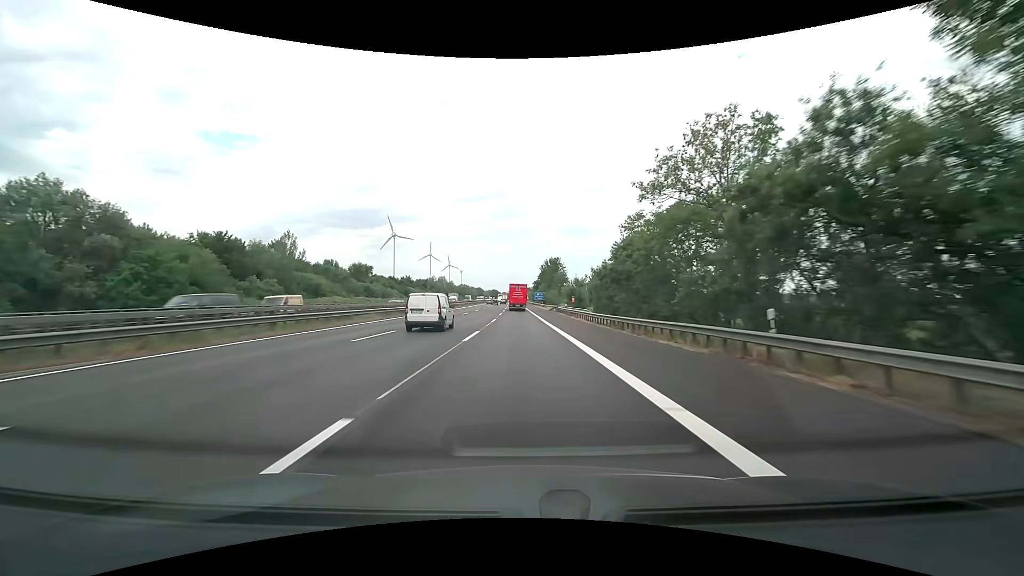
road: motorway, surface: asphalt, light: Day
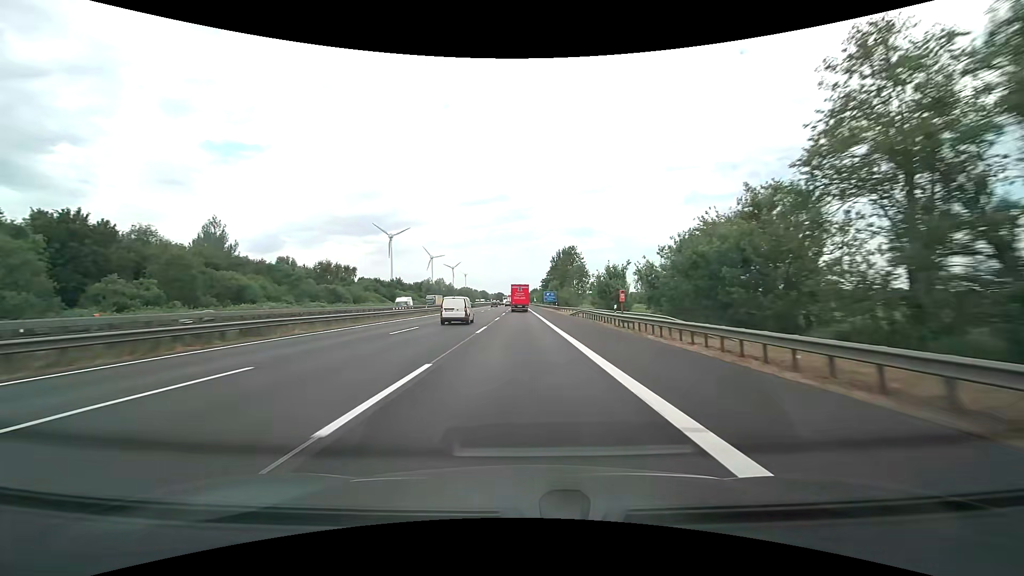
(-0.2, +30.7) m; -1°
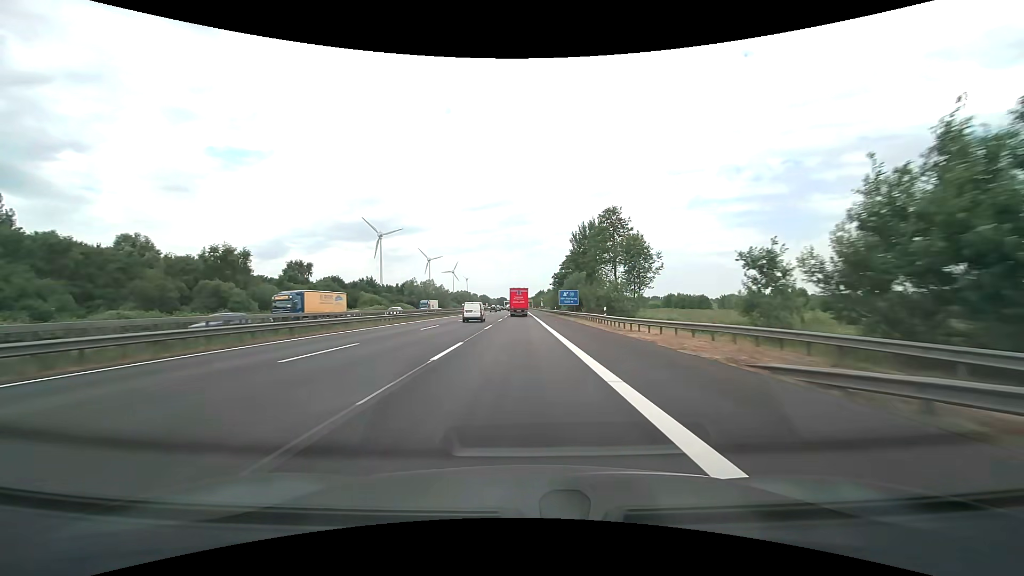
(-0.3, +46.3) m; -1°
(0, +10) (0, +20) (0, +30) (0, +40) (0, +50) (0, +60) (0, +70) (0, +80) (0, +90) (0, +100) m
